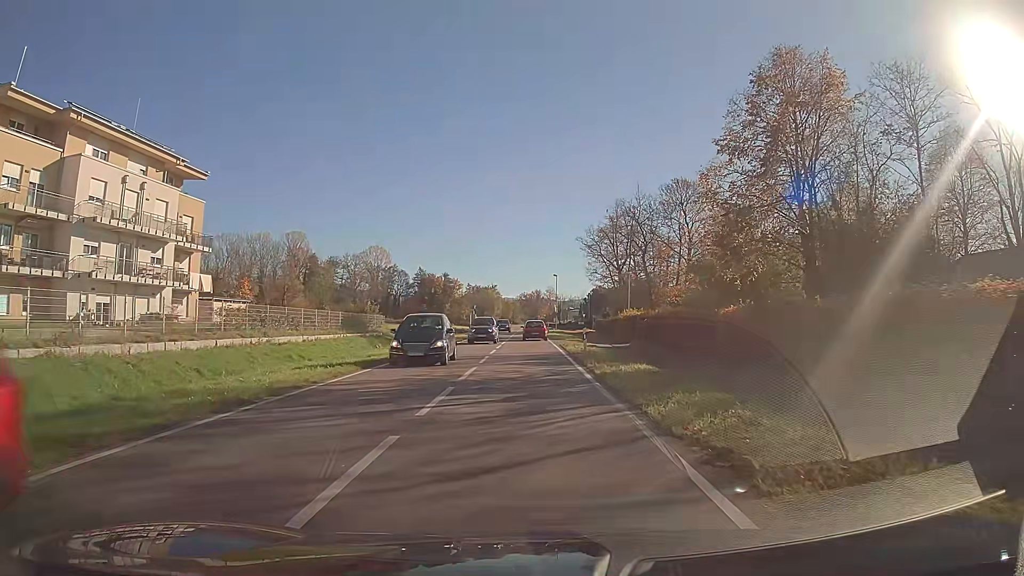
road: secondary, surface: asphalt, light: Day
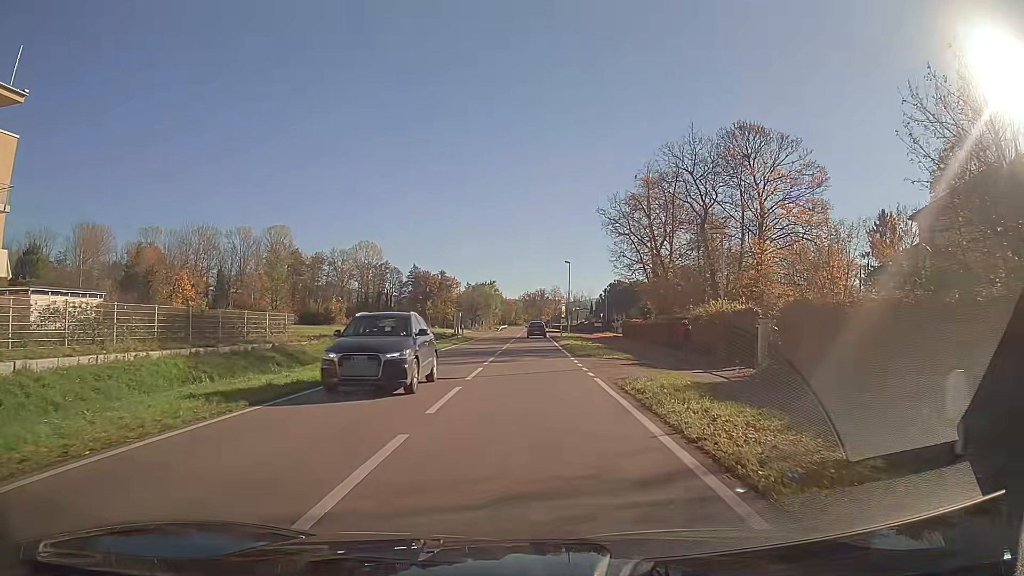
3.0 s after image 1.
(-0.1, +23.5) m; 0°
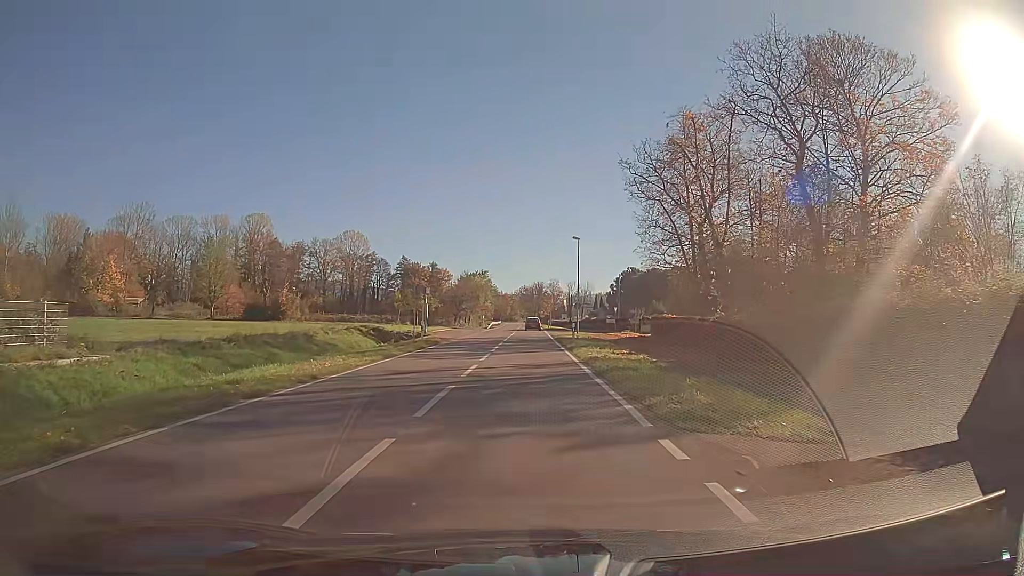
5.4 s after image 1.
(+0.1, +18.4) m; 0°
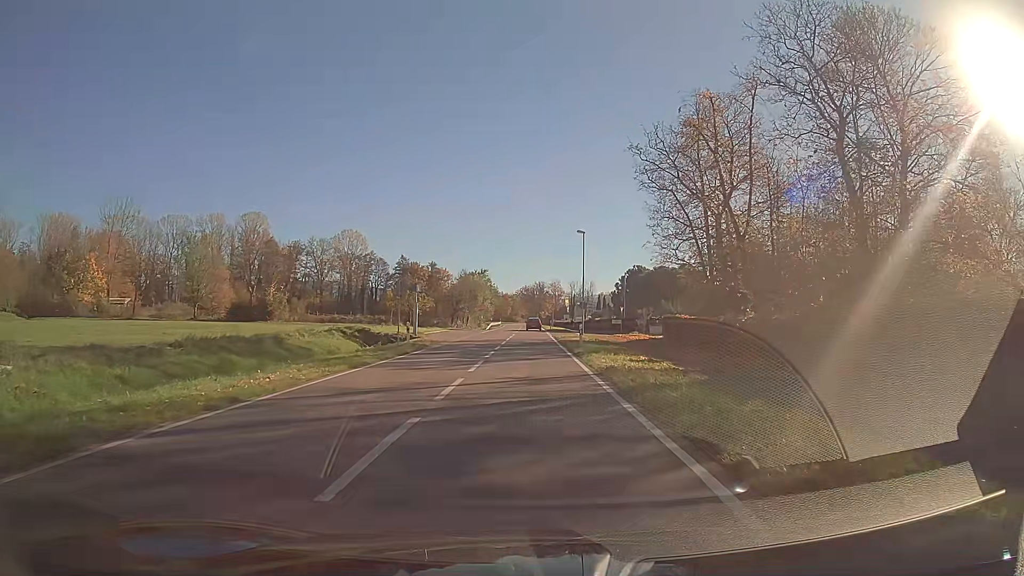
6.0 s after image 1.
(0.0, +4.3) m; 0°
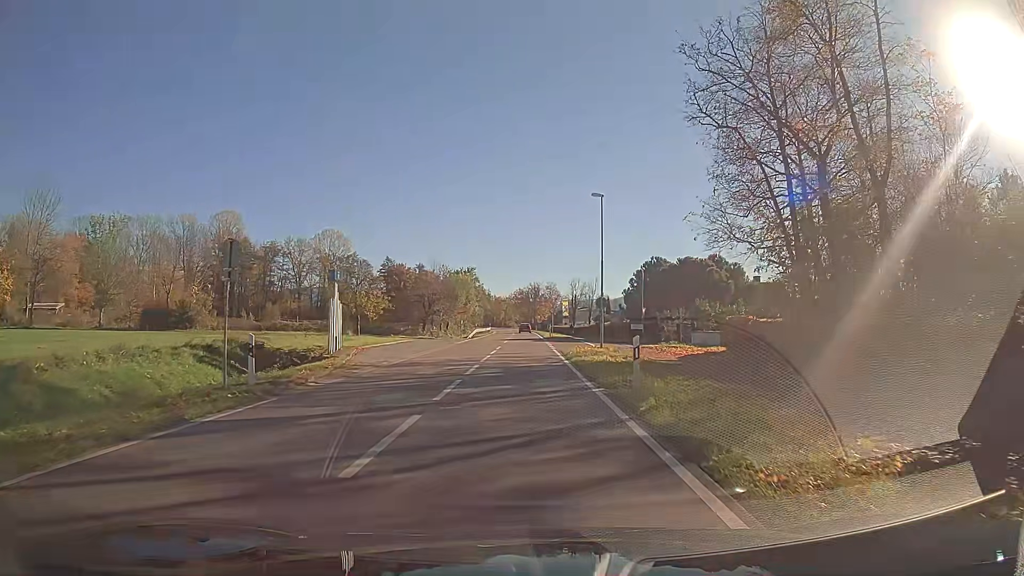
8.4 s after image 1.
(+0.1, +17.0) m; 0°
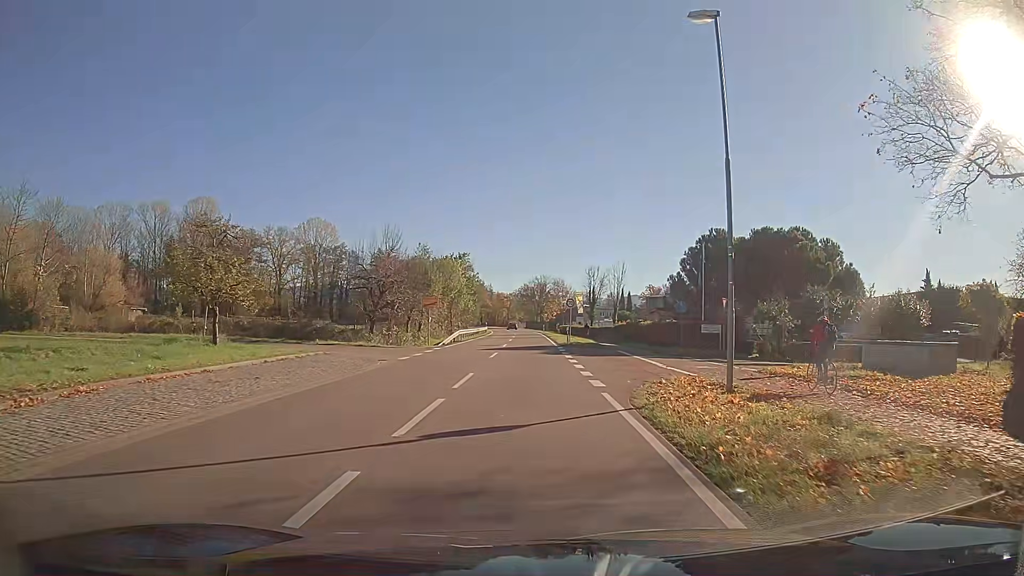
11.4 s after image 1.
(-0.2, +21.7) m; 0°
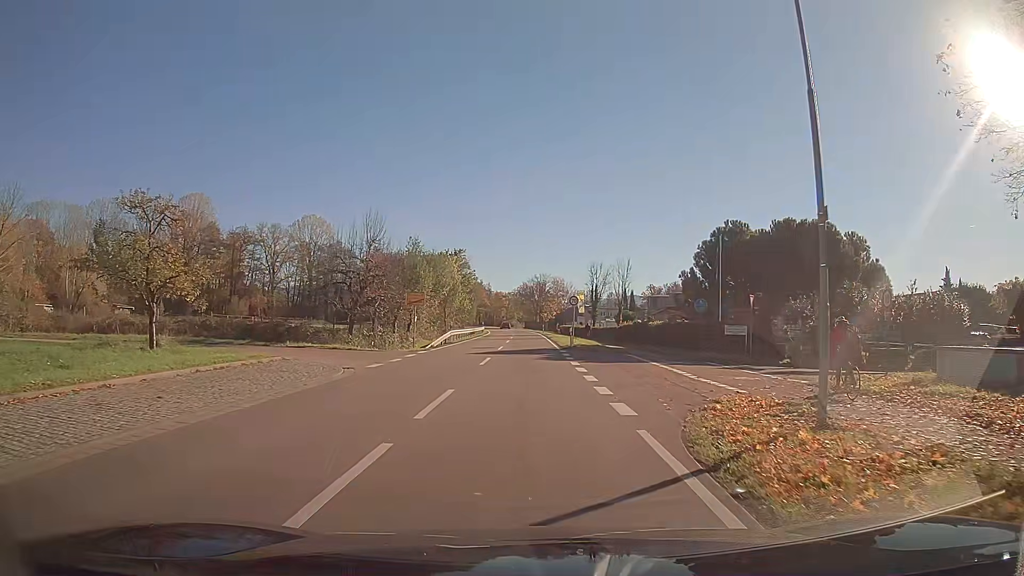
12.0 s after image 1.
(0.0, +4.4) m; 0°
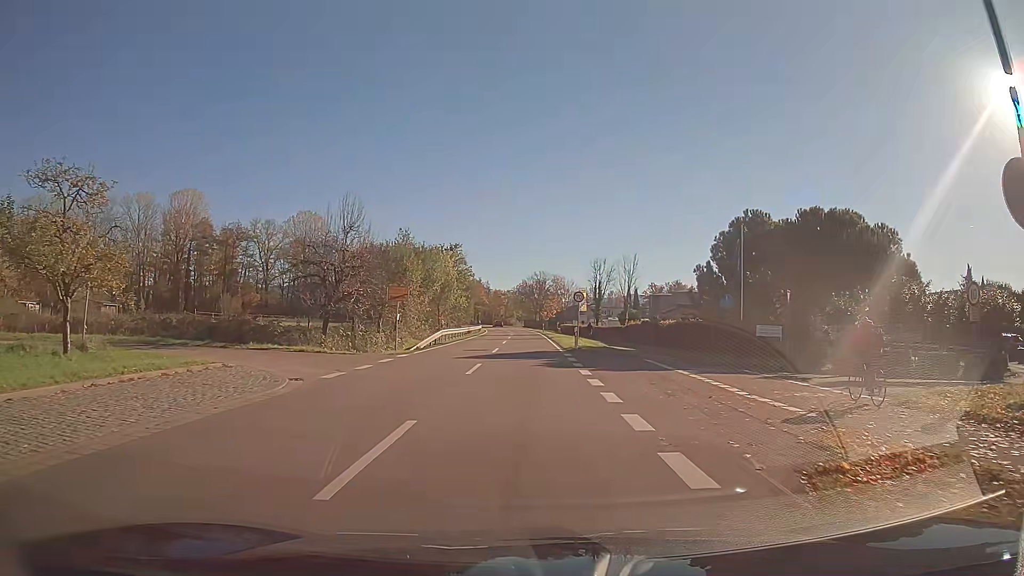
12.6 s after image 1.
(0.0, +4.4) m; 0°
